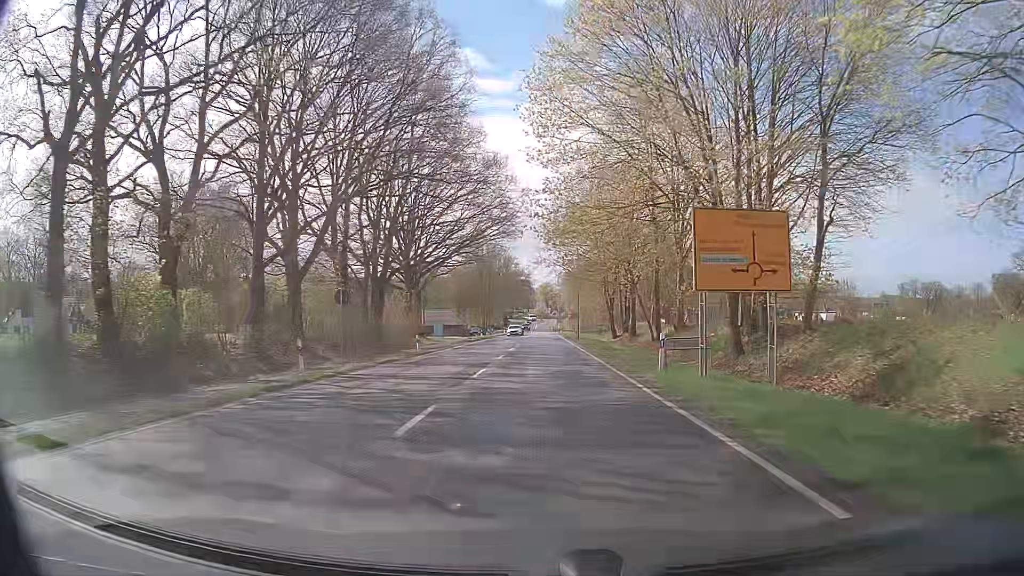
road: primary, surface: asphalt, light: Day
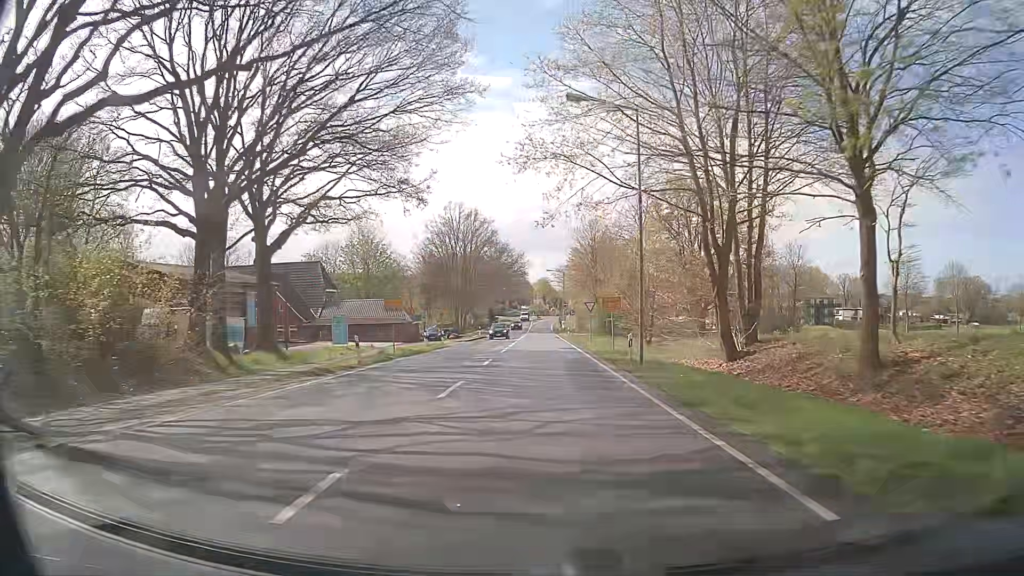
(+0.2, +42.1) m; 0°
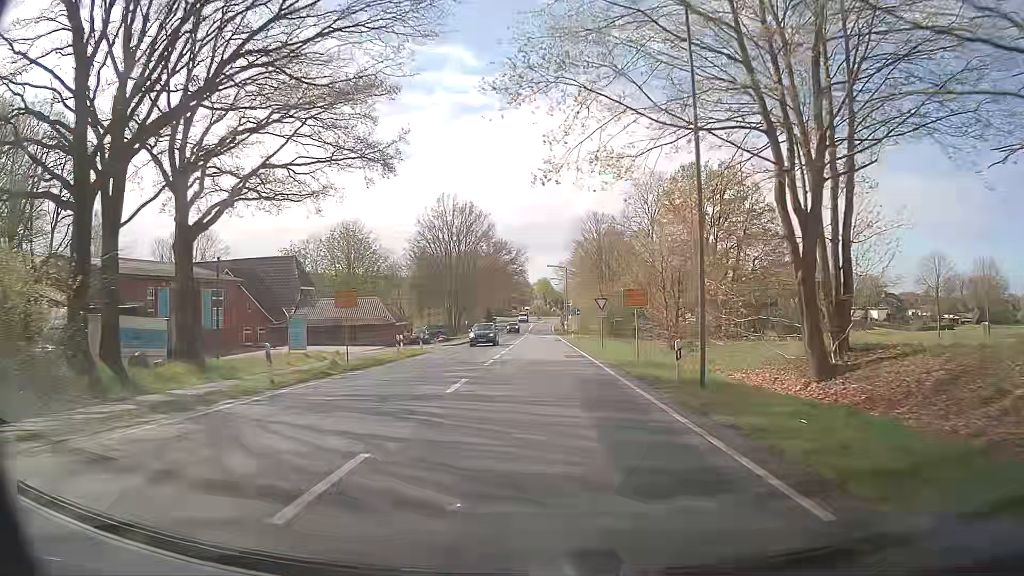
(0.0, +8.4) m; 0°
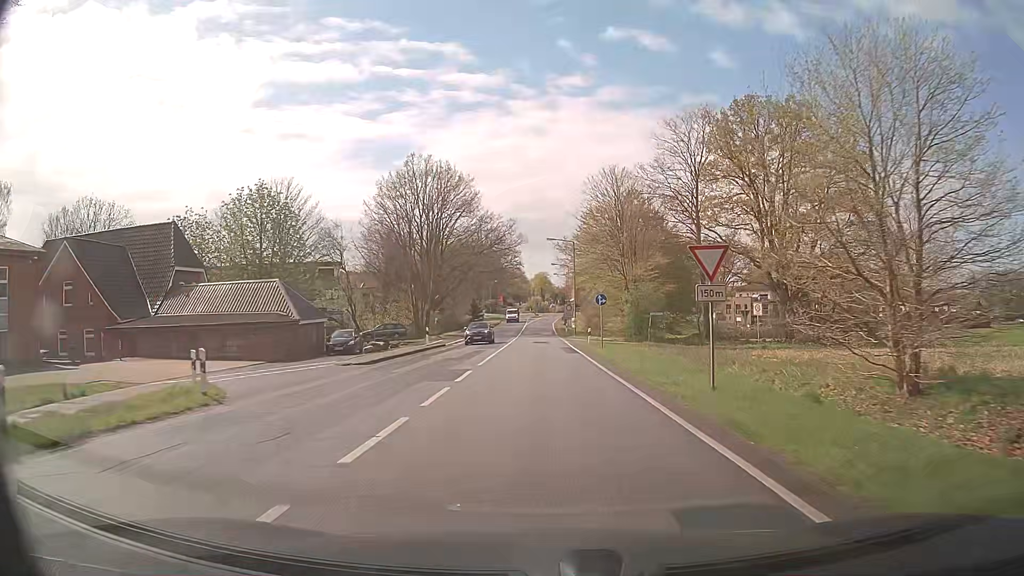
(+0.2, +25.0) m; +1°
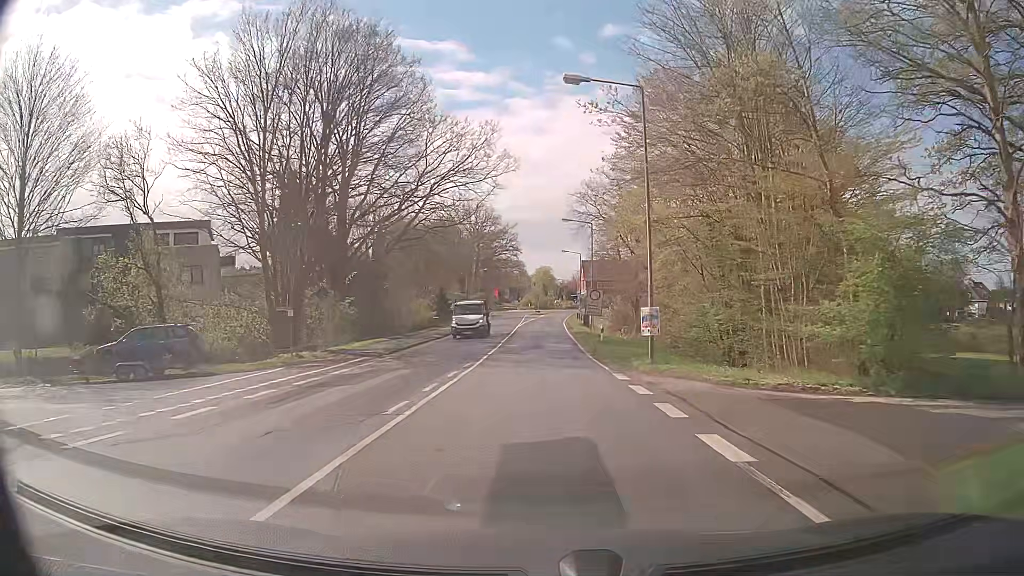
(-0.3, +40.0) m; 0°
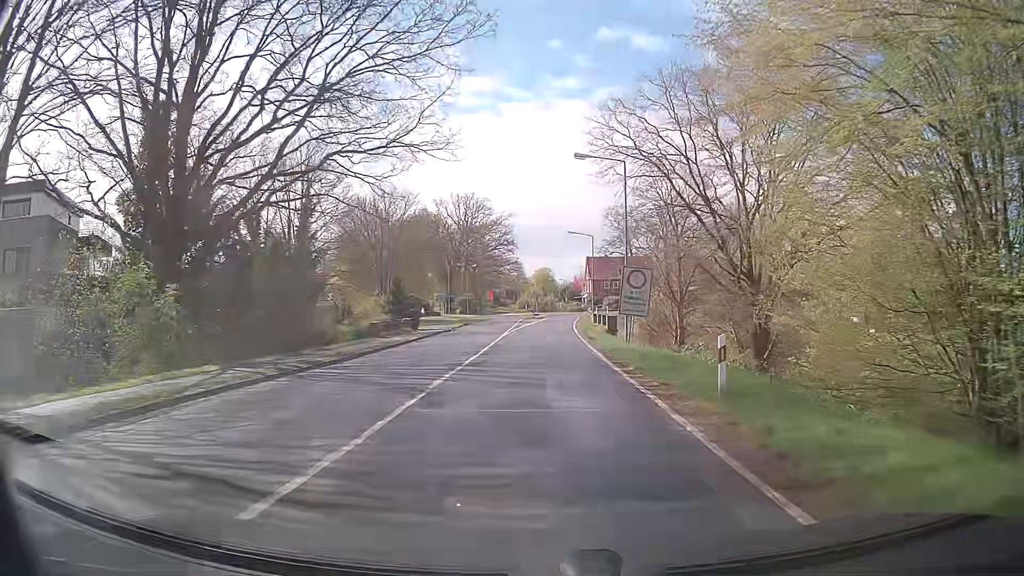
(0.0, +22.2) m; 0°
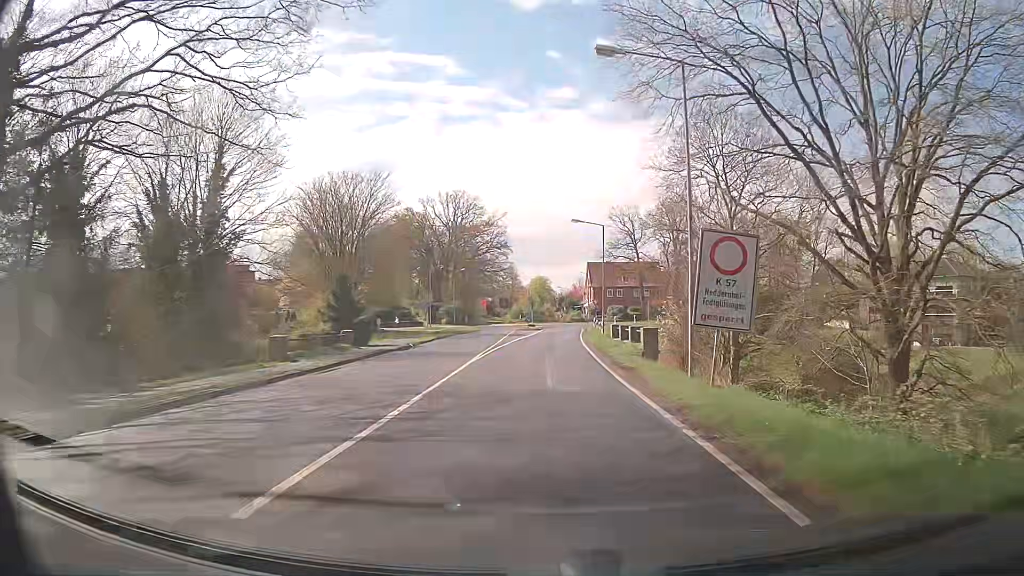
(0.0, +14.2) m; 0°
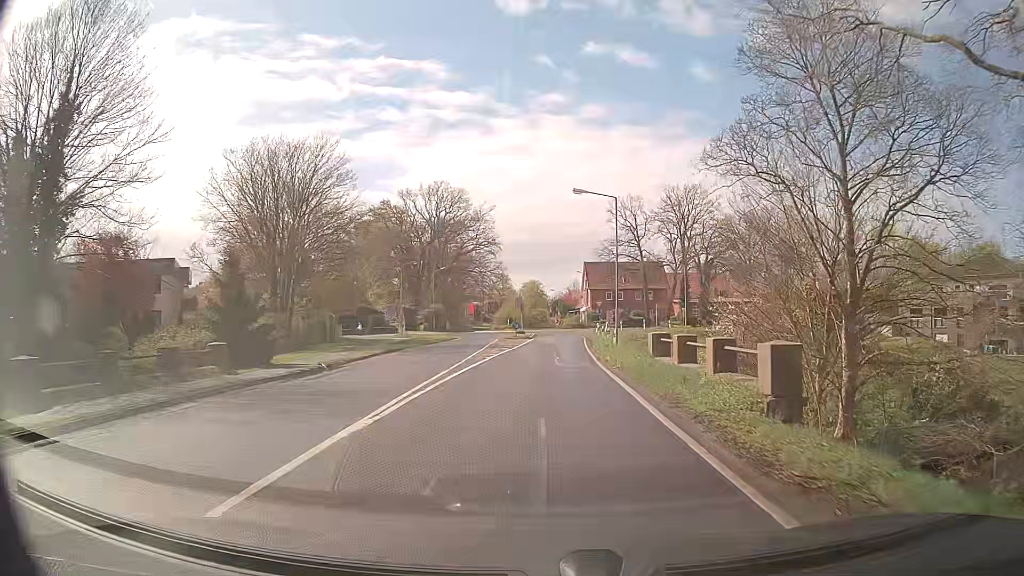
(+0.1, +13.6) m; 0°
(0, +10) (0, +20) (+1, +30) (+1, +40) (+2, +50) (+2, +60) (+5, +69) (+10, +78) (+9, +88) (+2, +94) m
